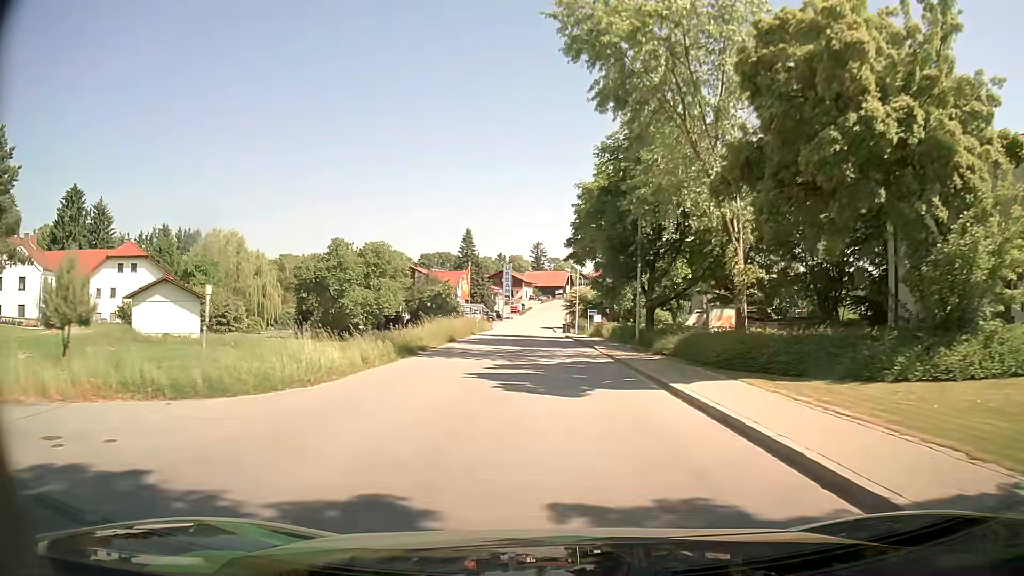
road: residential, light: Day
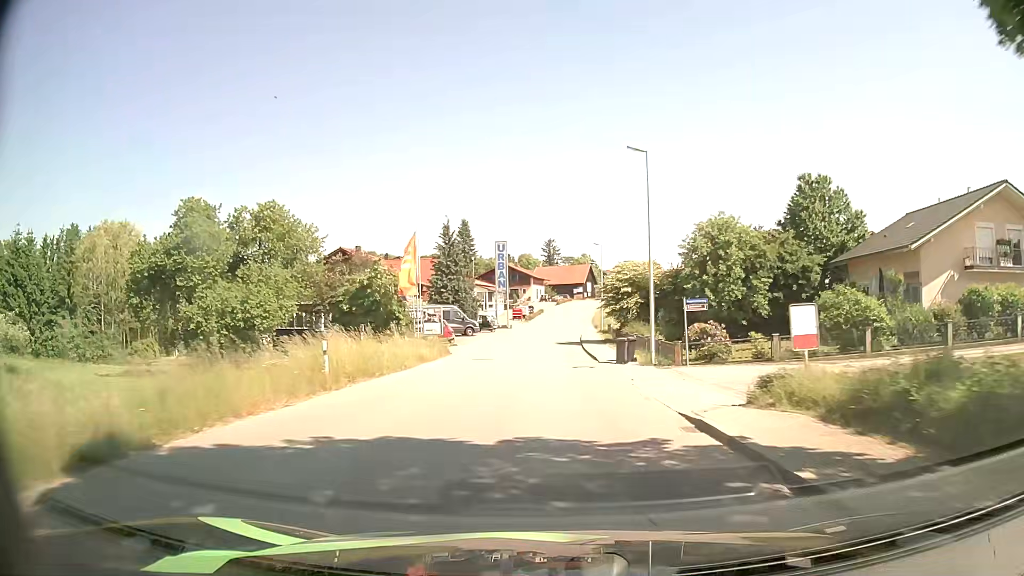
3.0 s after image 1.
(-0.2, +40.8) m; -1°
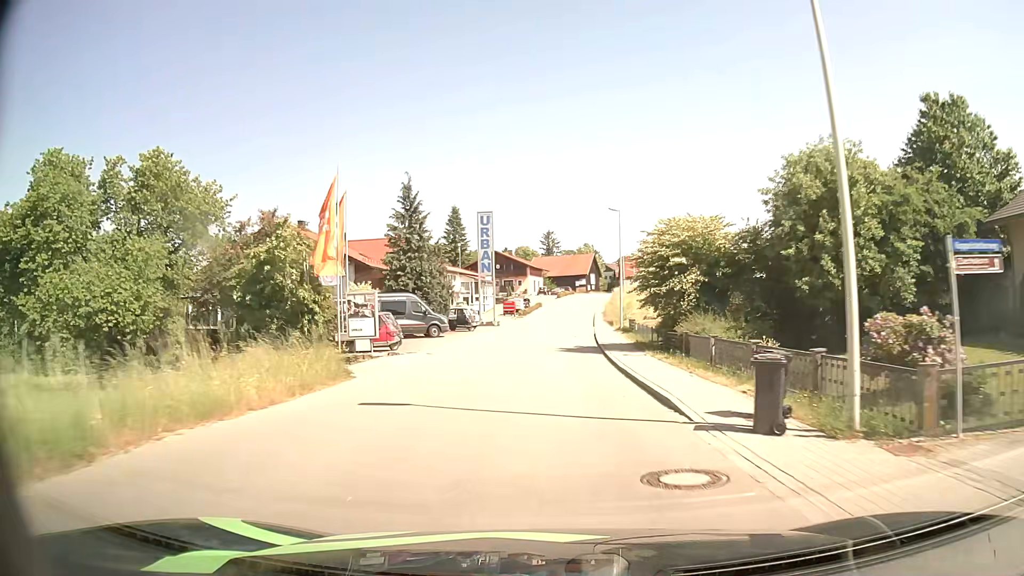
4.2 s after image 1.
(+0.1, +16.8) m; 0°
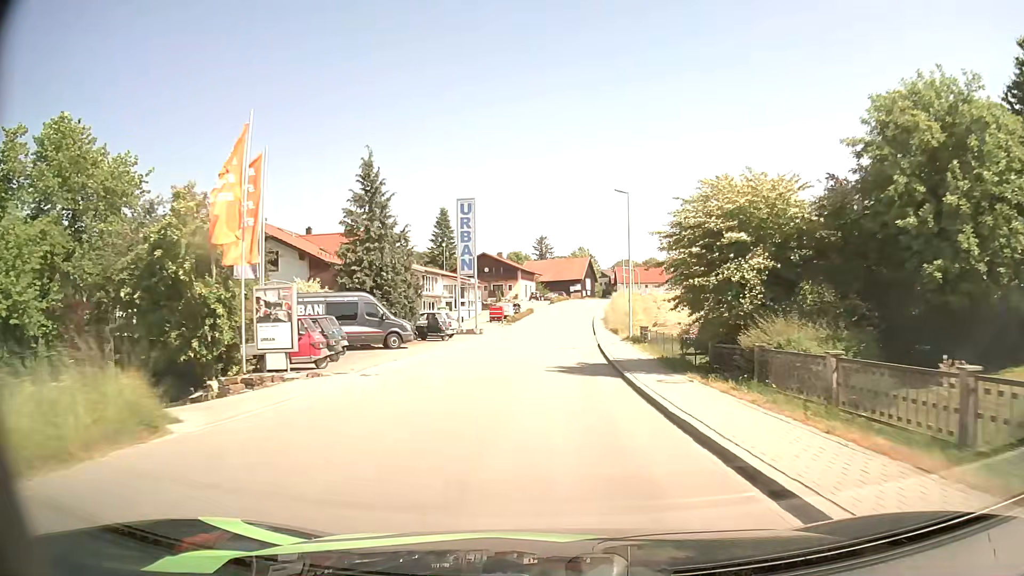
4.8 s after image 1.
(0.0, +8.5) m; 0°
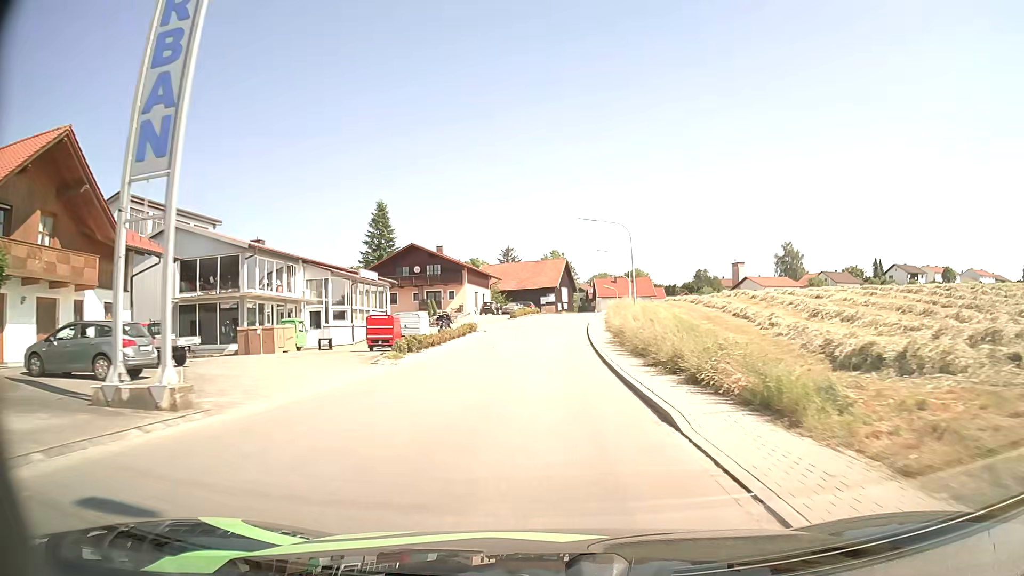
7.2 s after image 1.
(+1.1, +34.5) m; +3°
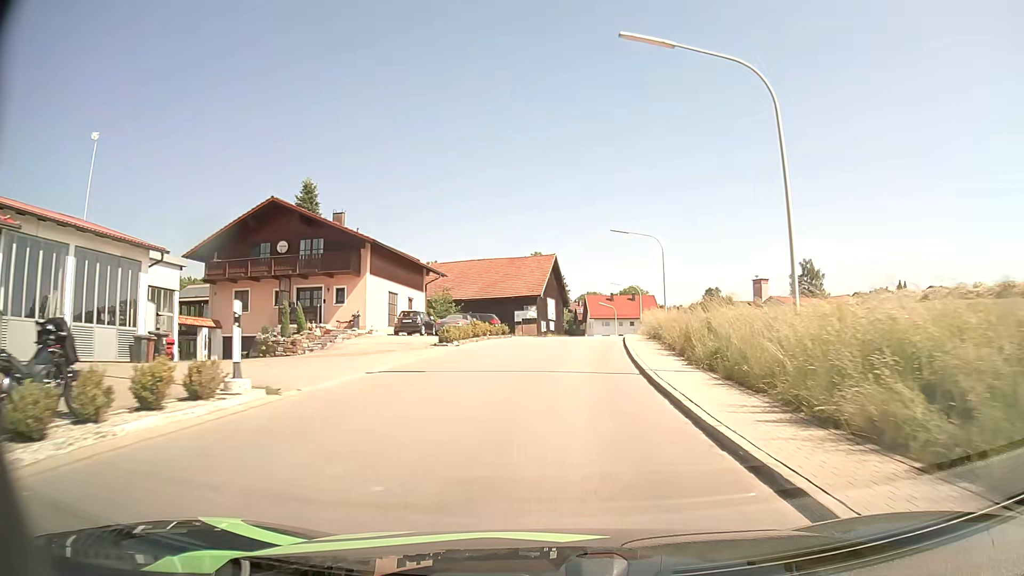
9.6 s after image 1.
(+0.3, +33.9) m; +2°
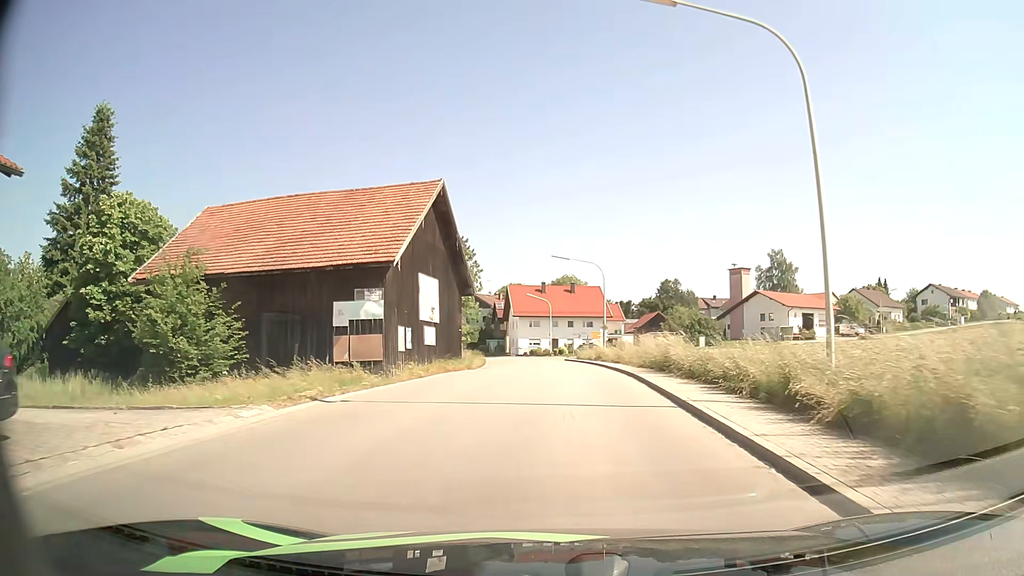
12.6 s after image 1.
(+1.9, +36.9) m; +6°
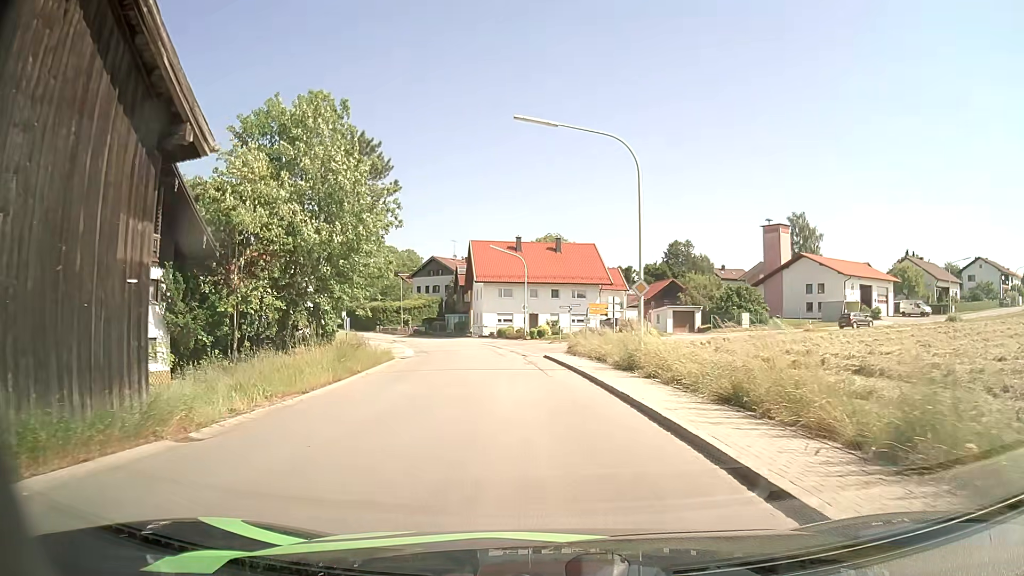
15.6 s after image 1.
(+0.8, +27.6) m; +1°
(0, +10) (-1, +20) (-2, +30) (-3, +40) (-8, +49) (-17, +50) (-27, +48) (-37, +46) (-47, +46) (-57, +47) m
